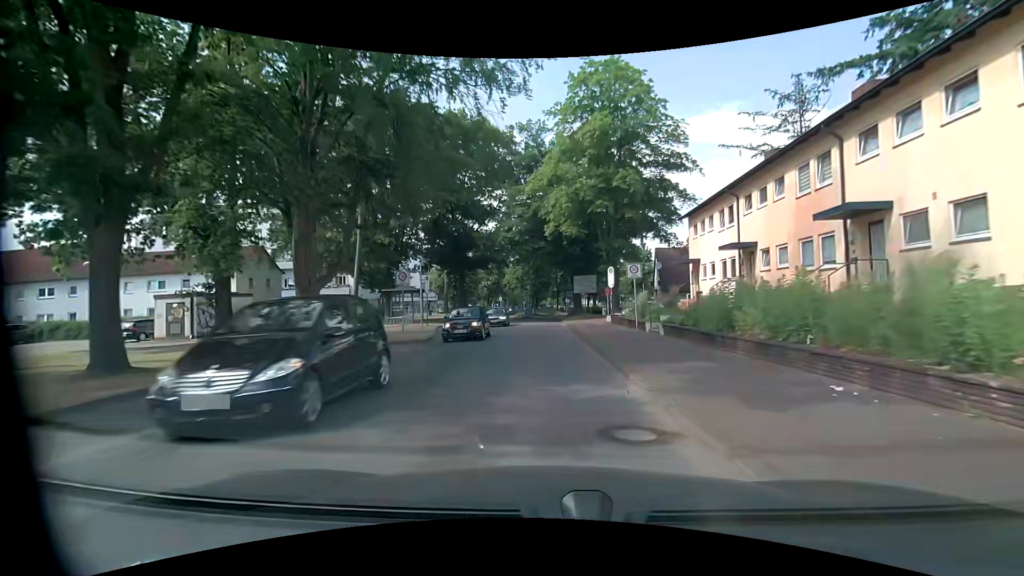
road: residential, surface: asphalt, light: Day
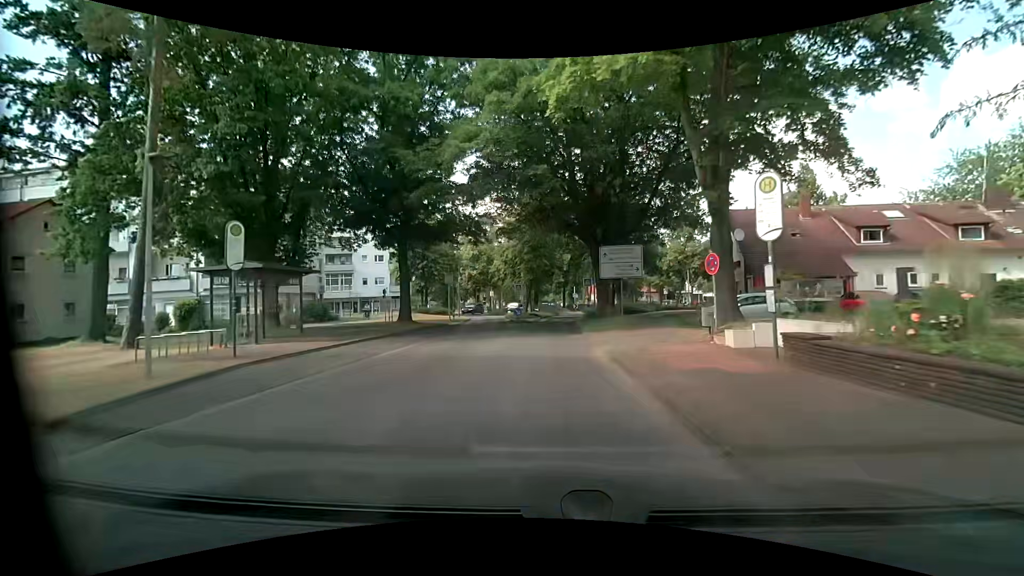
(0.0, +22.7) m; +1°
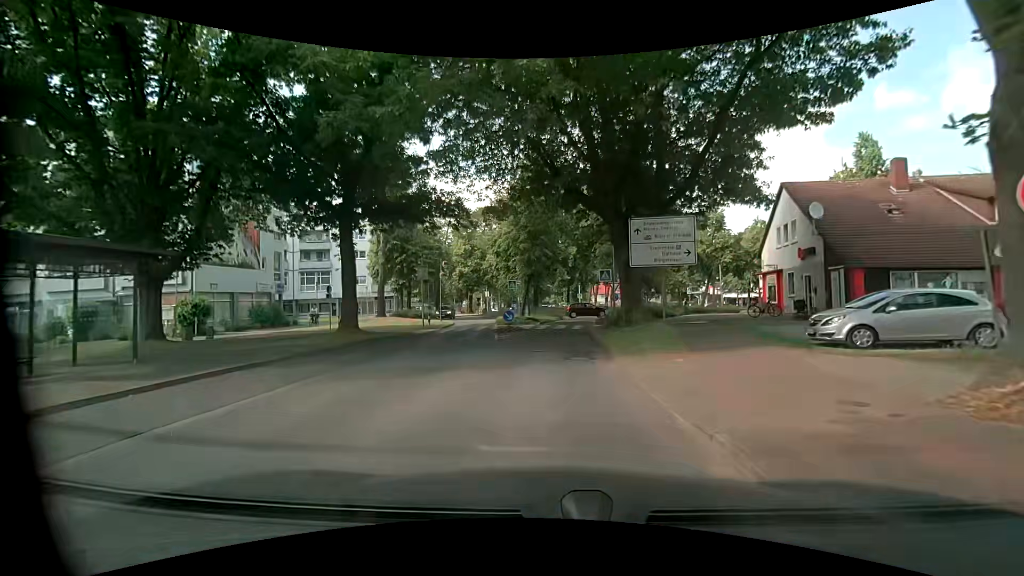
(-0.2, +9.3) m; -1°
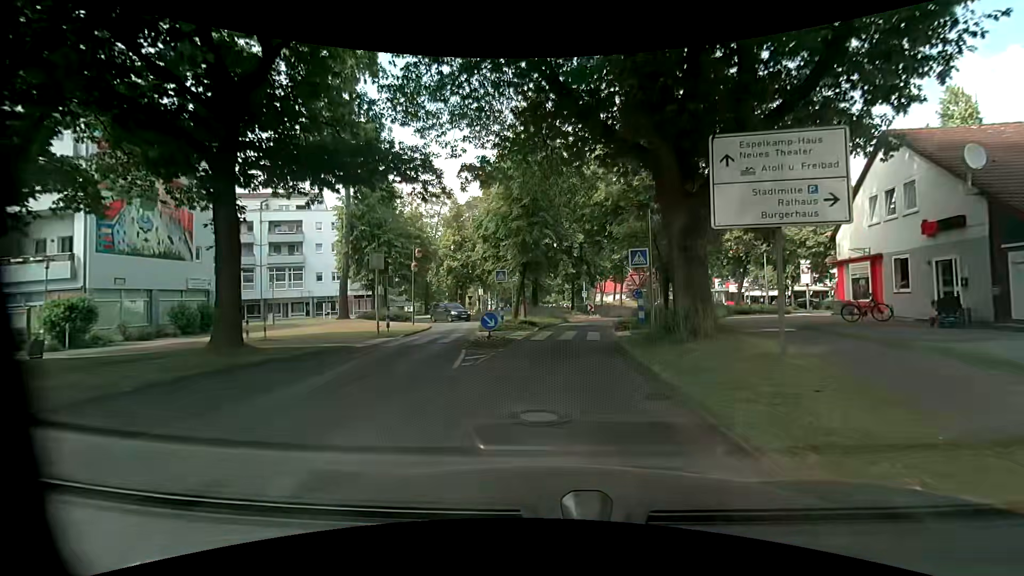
(-0.1, +8.7) m; 0°
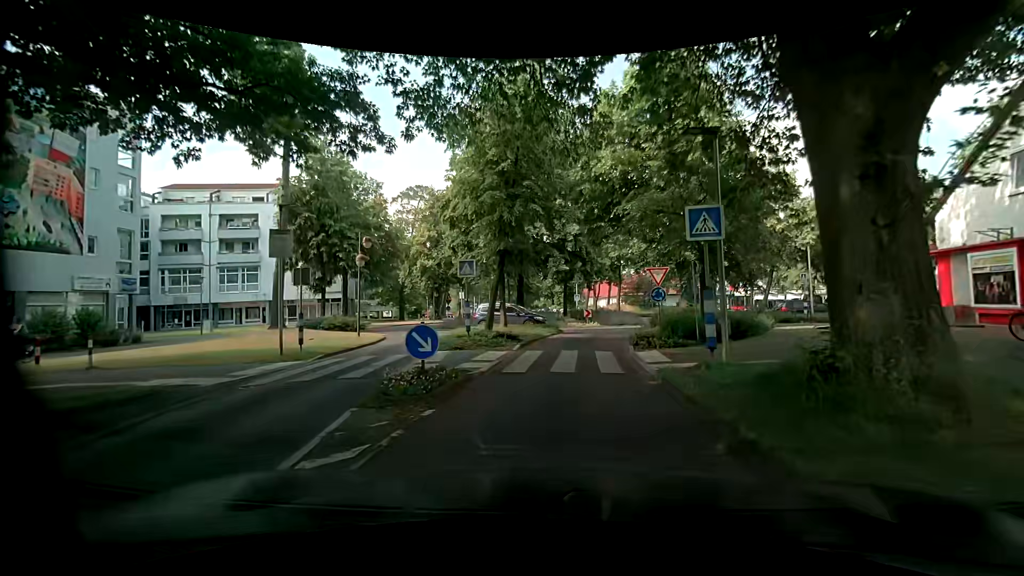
(+0.1, +7.5) m; +1°
